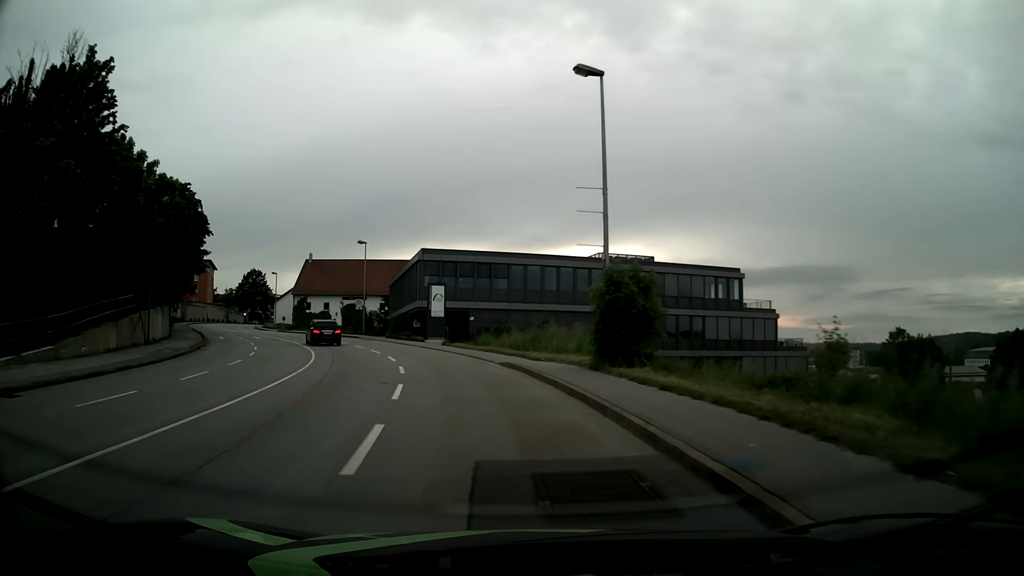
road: tertiary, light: Day
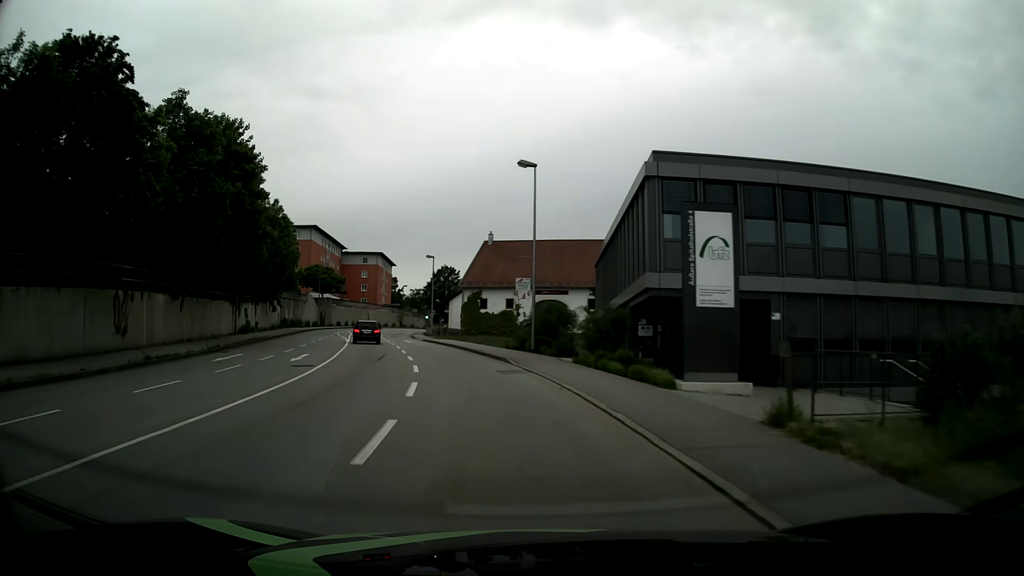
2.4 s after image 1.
(-4.9, +29.8) m; -19°
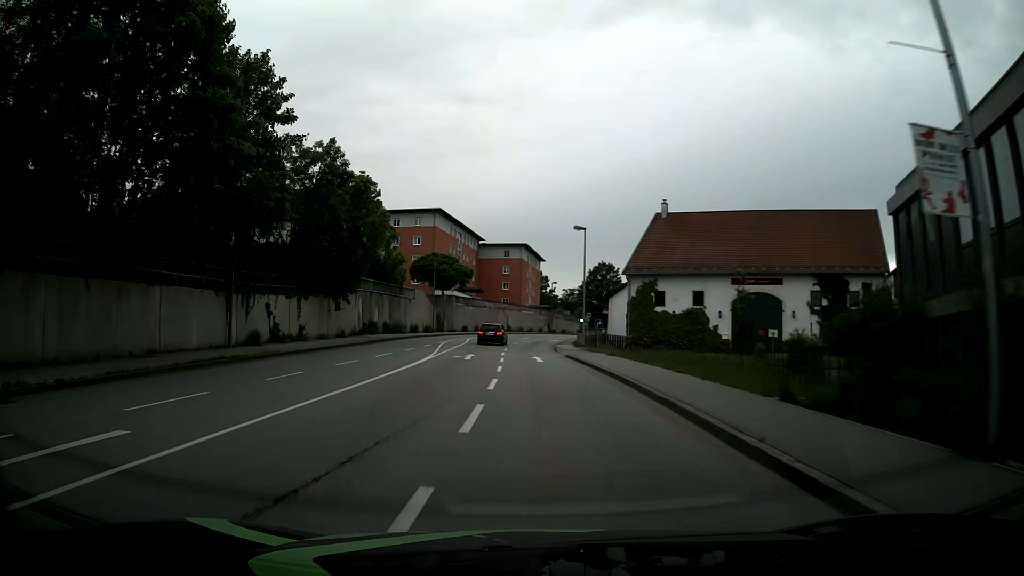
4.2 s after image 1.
(-2.6, +22.0) m; -13°
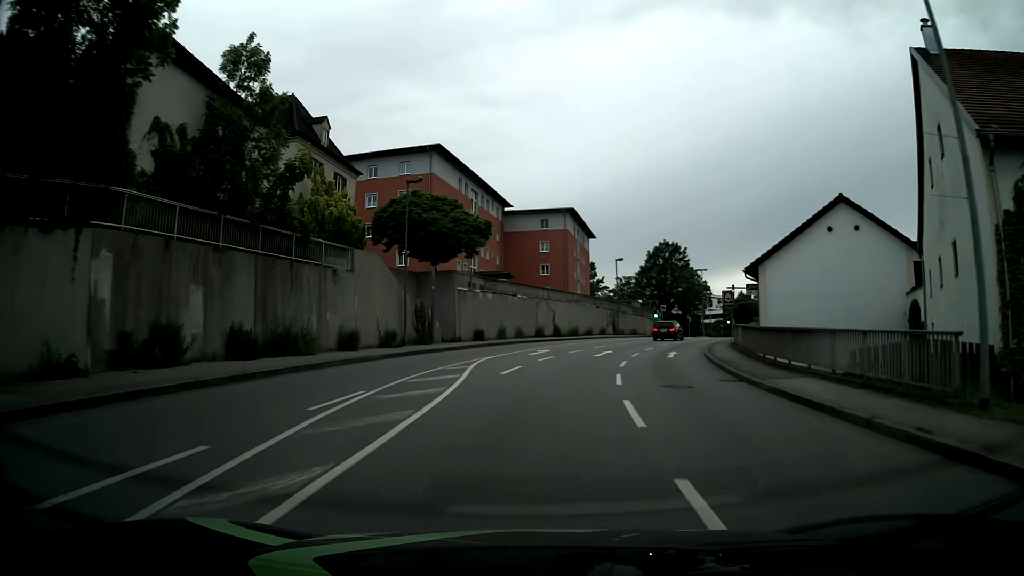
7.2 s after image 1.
(-2.5, +35.8) m; -3°
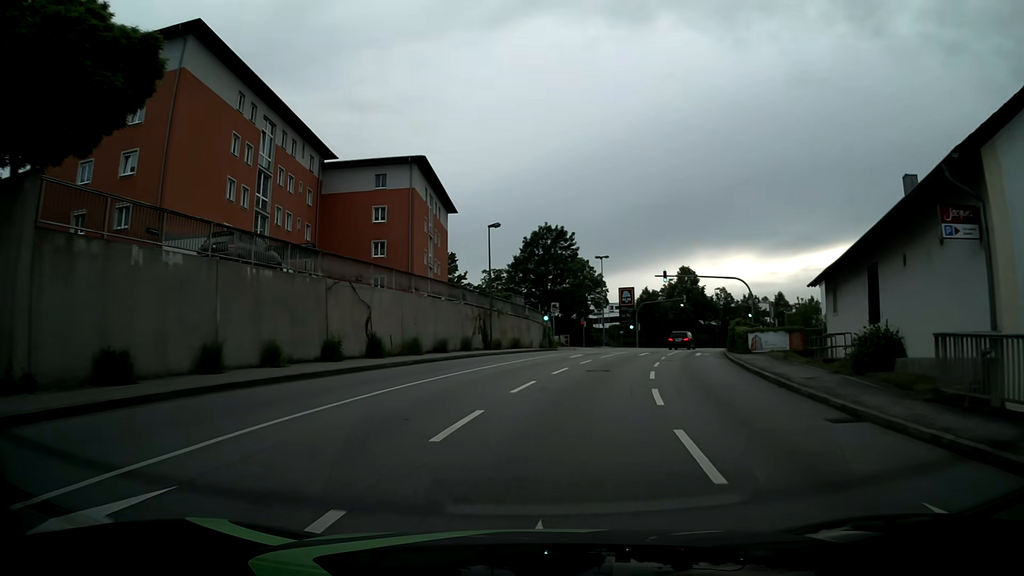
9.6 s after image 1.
(+2.8, +27.3) m; +12°
